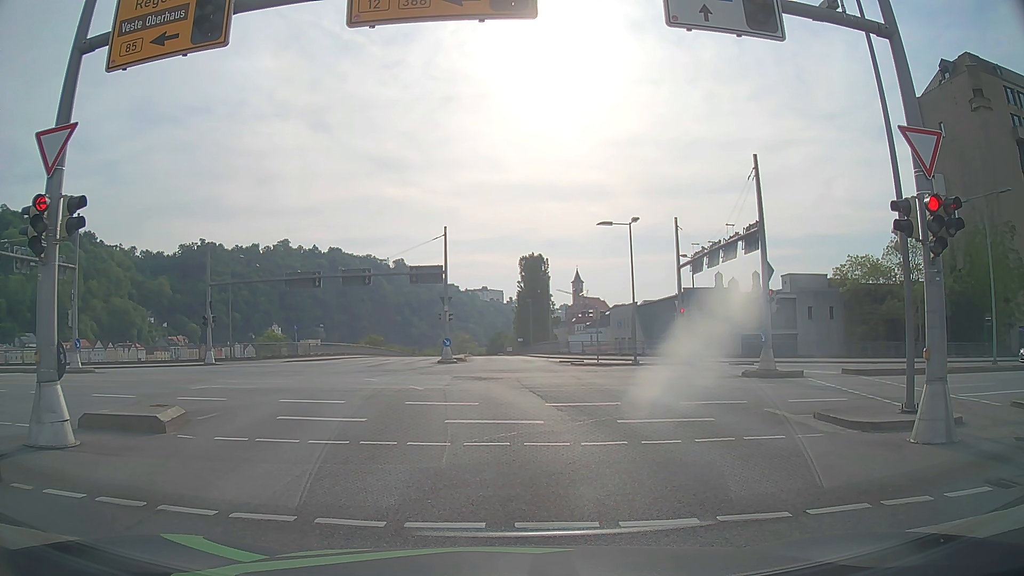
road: primary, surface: asphalt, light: Day
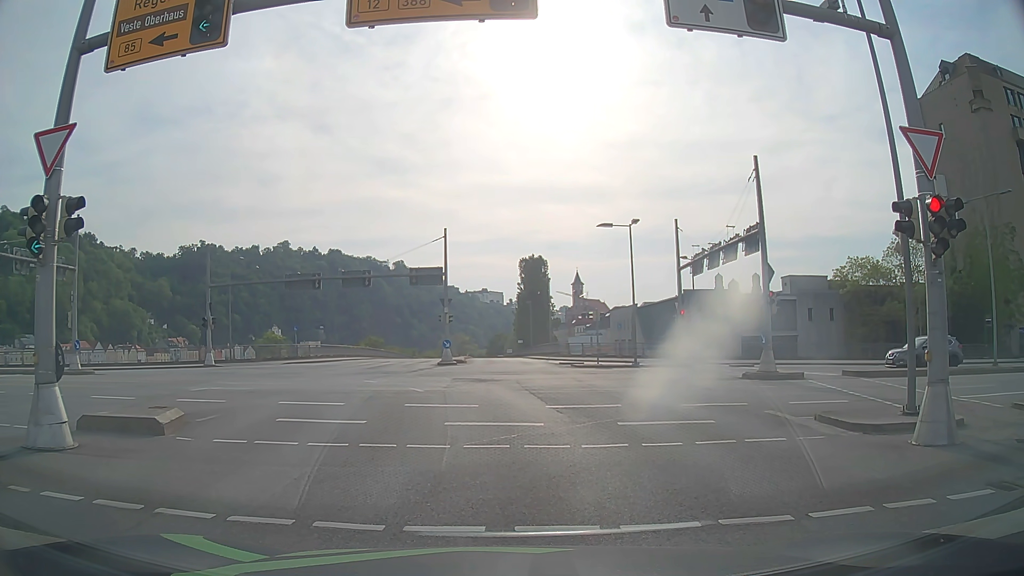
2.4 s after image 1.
(0.0, 0.0) m; 0°
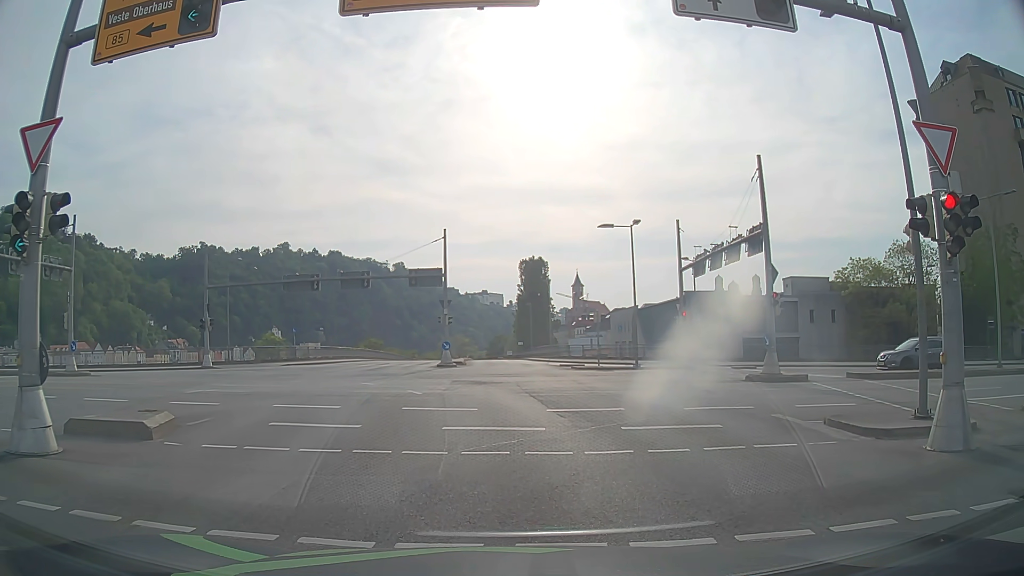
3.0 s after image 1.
(0.0, +0.5) m; 0°
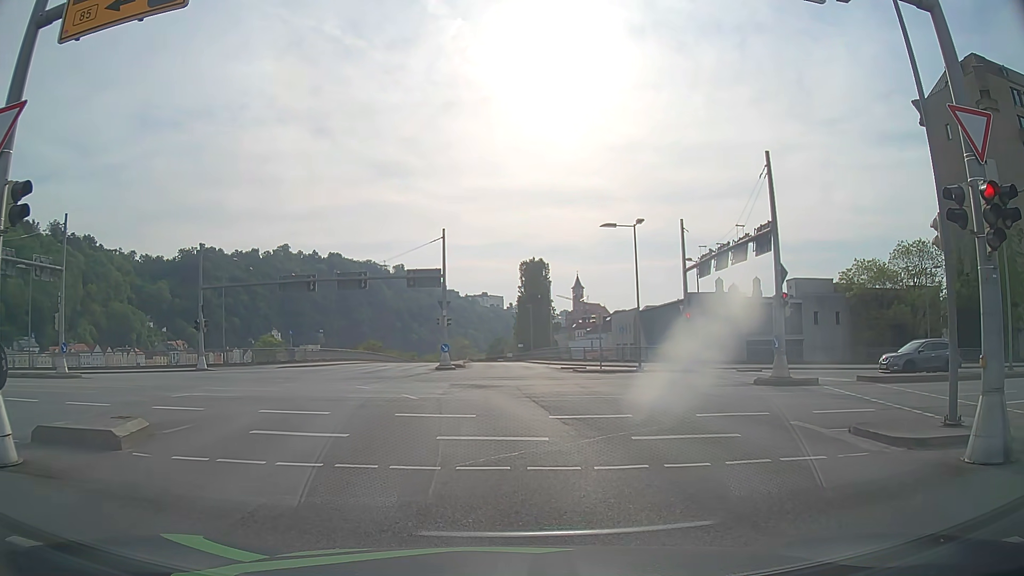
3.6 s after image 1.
(0.0, +1.0) m; +1°
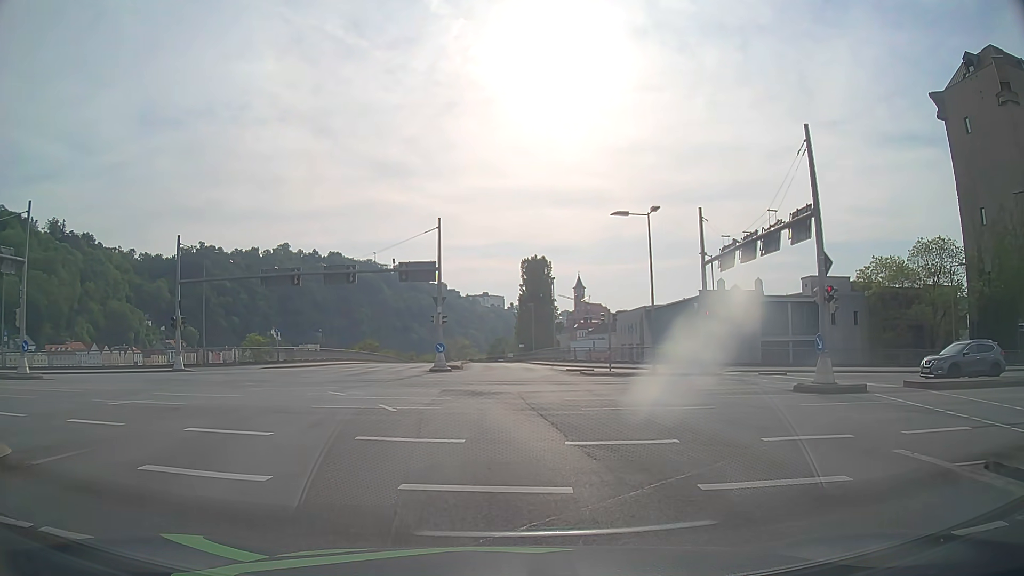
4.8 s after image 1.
(0.0, +3.9) m; -3°
